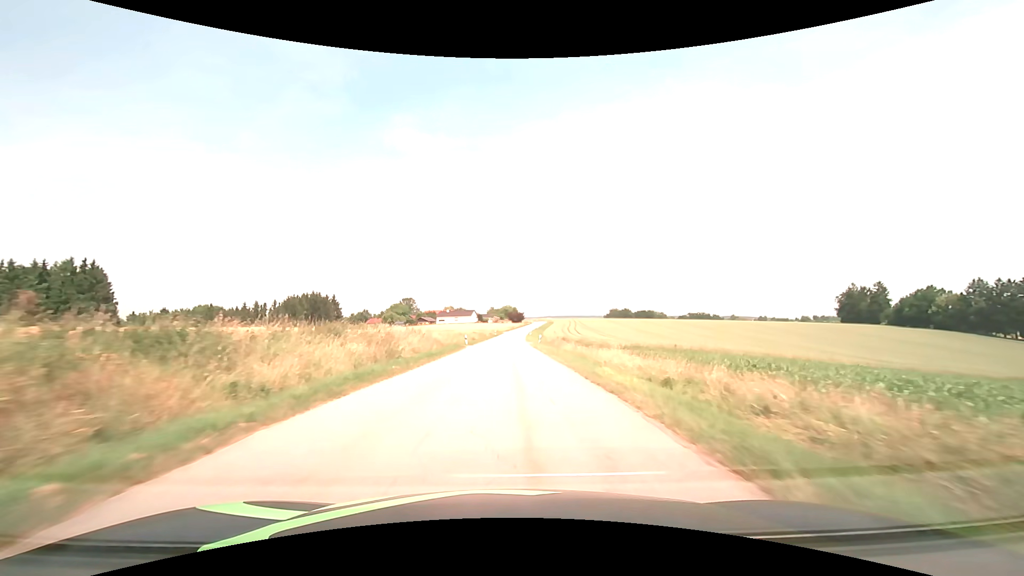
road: tertiary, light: Day
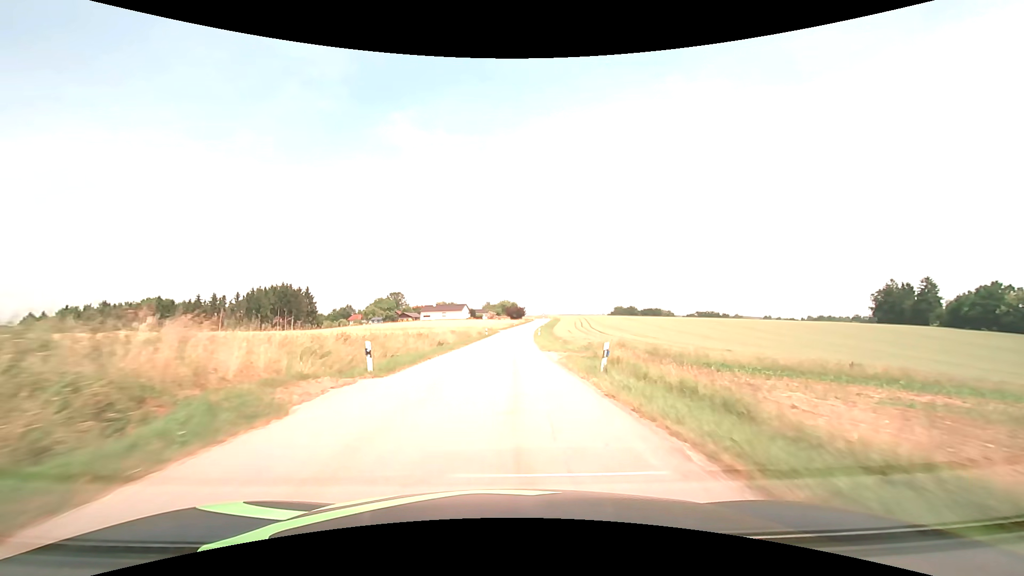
(0.0, +32.3) m; 0°
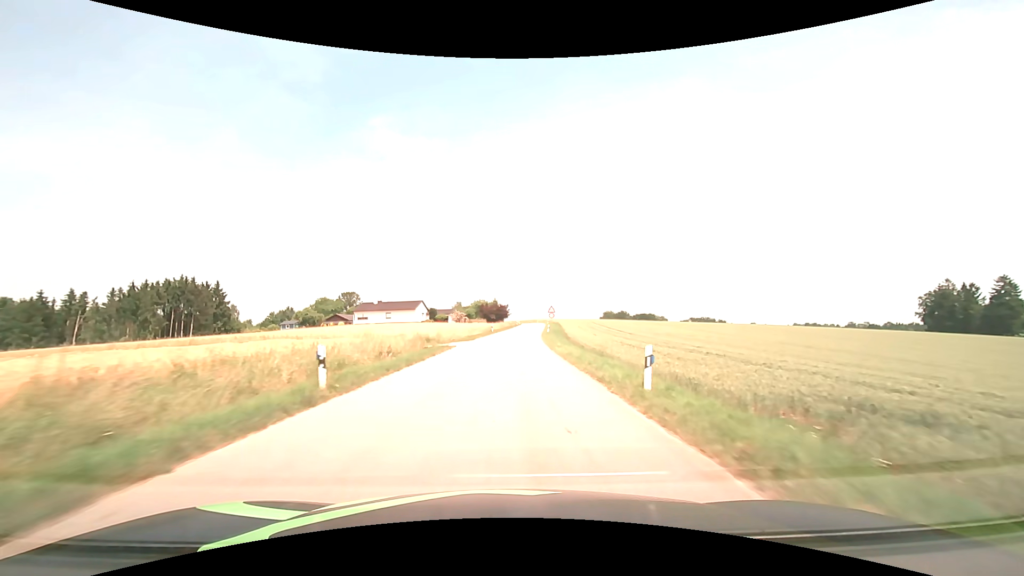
(+0.7, +53.3) m; +3°
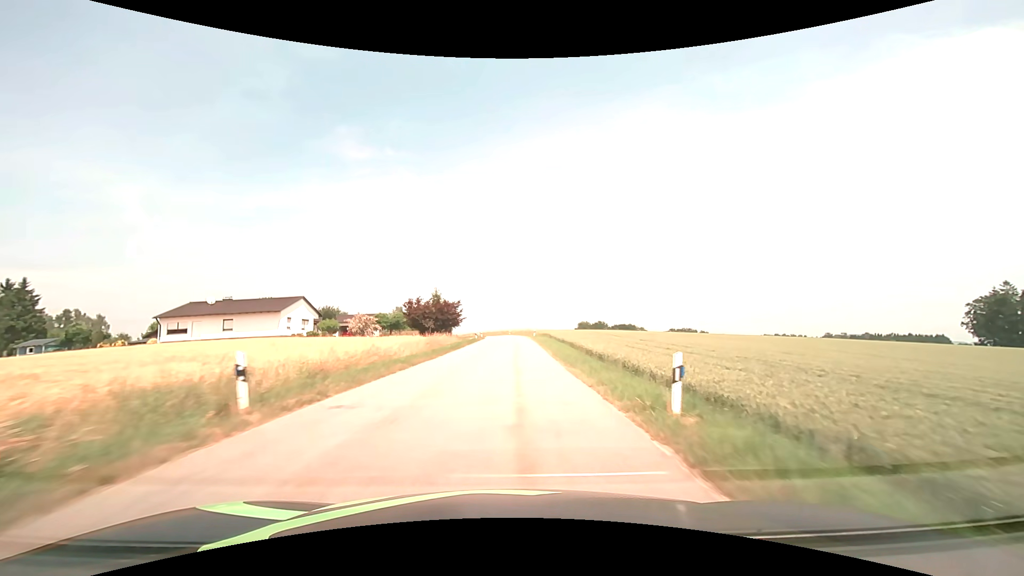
(+1.8, +52.4) m; +4°
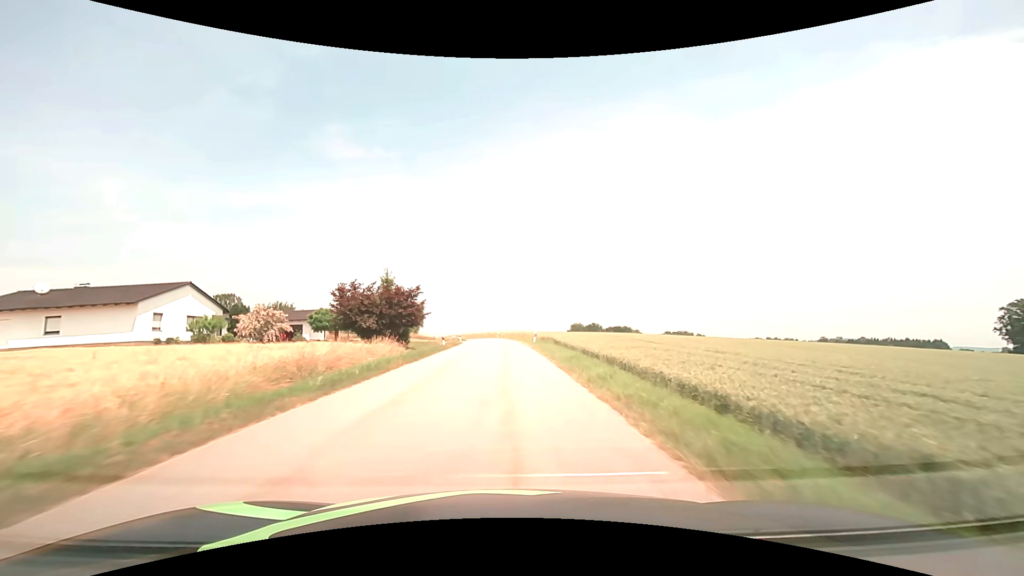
(+0.3, +20.8) m; +1°
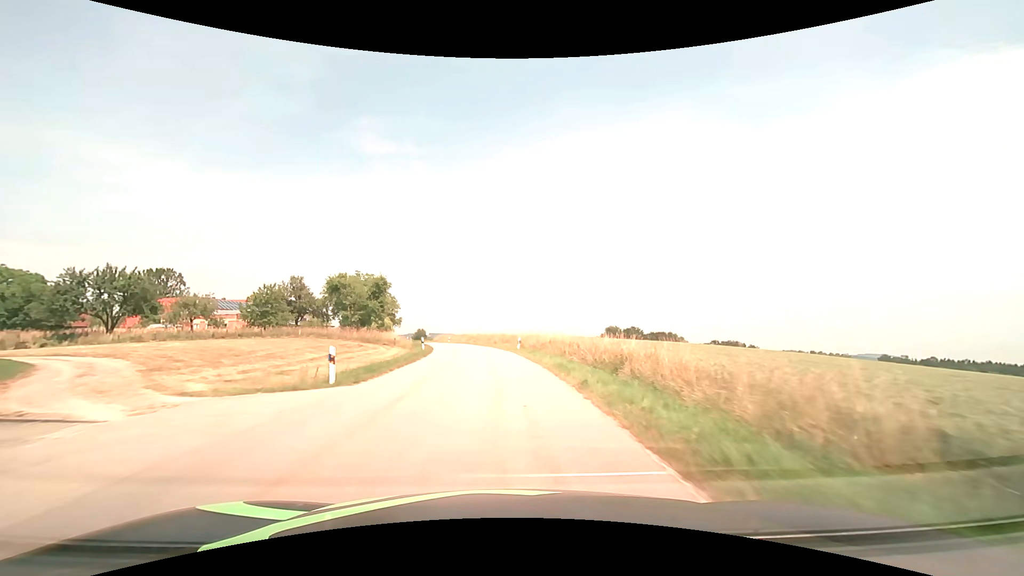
(-0.8, +52.2) m; -3°
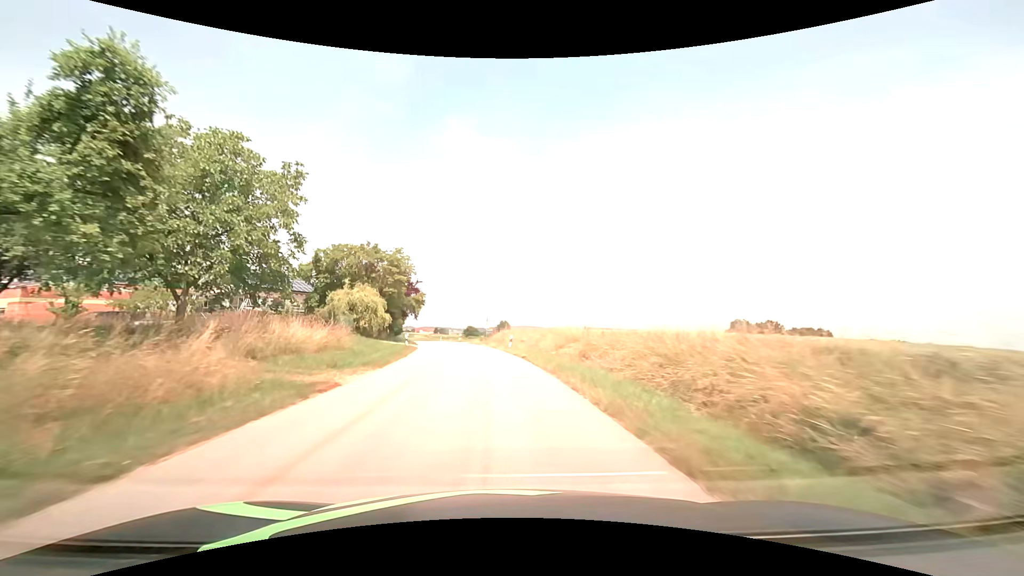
(-3.8, +52.7) m; -10°
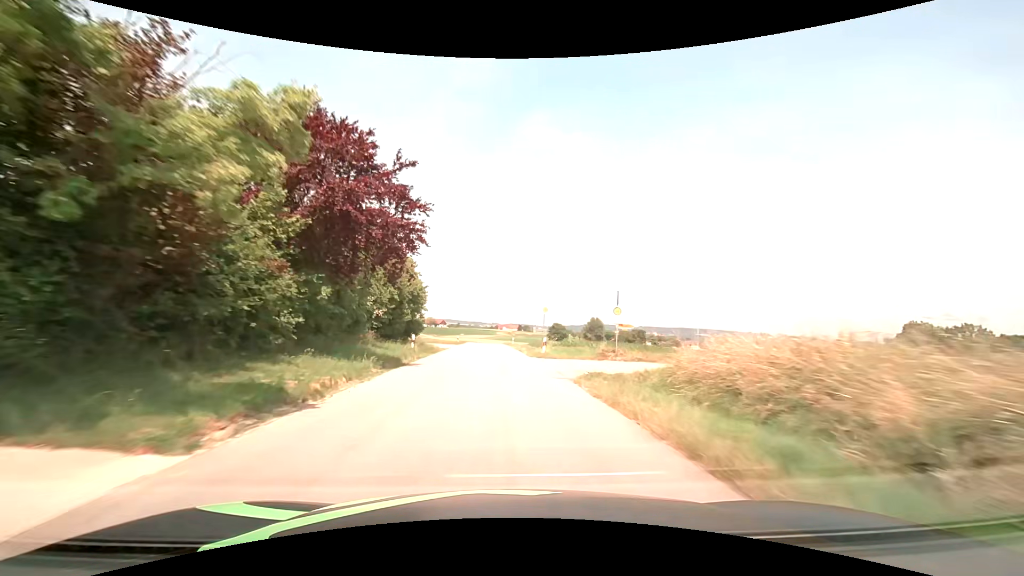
(-3.8, +42.4) m; -10°
(0, +10) (0, +20) (-1, +30) (-1, +40) (-1, +50) (-2, +60) (-2, +70) (-2, +80) (-2, +90) (-2, +100) m
